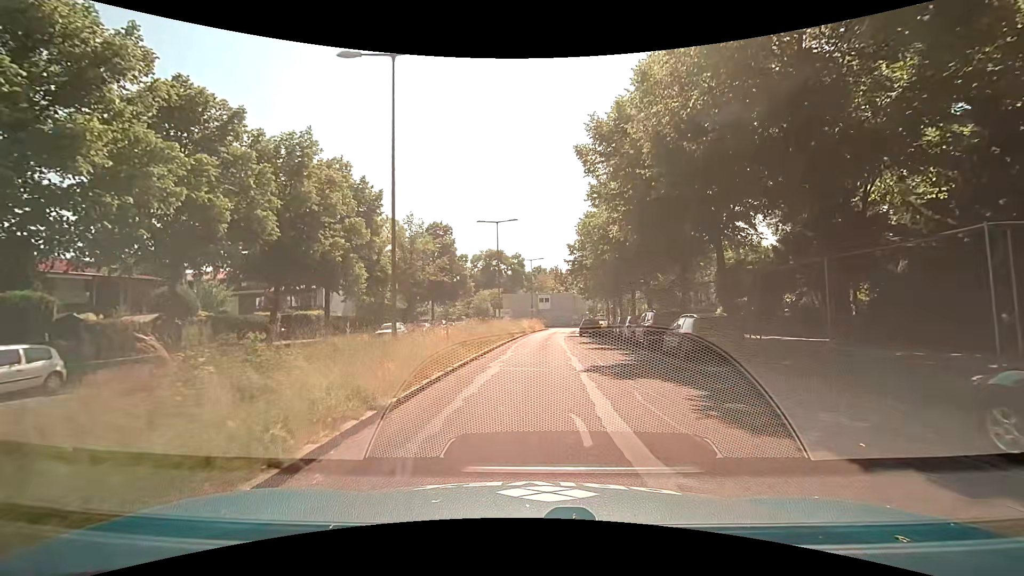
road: residential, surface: asphalt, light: Day
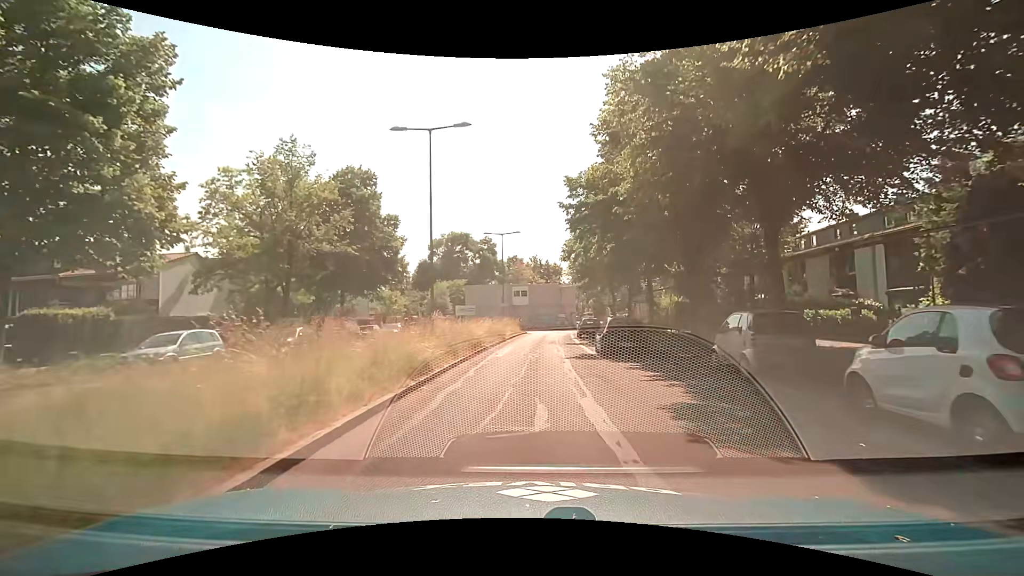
(+0.3, +22.5) m; +2°
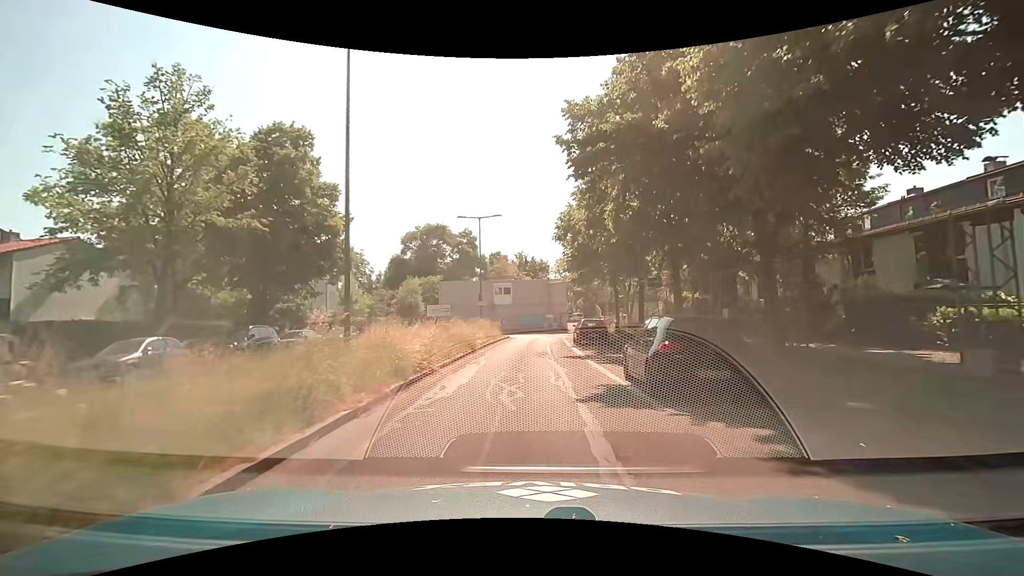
(+0.1, +9.0) m; +2°
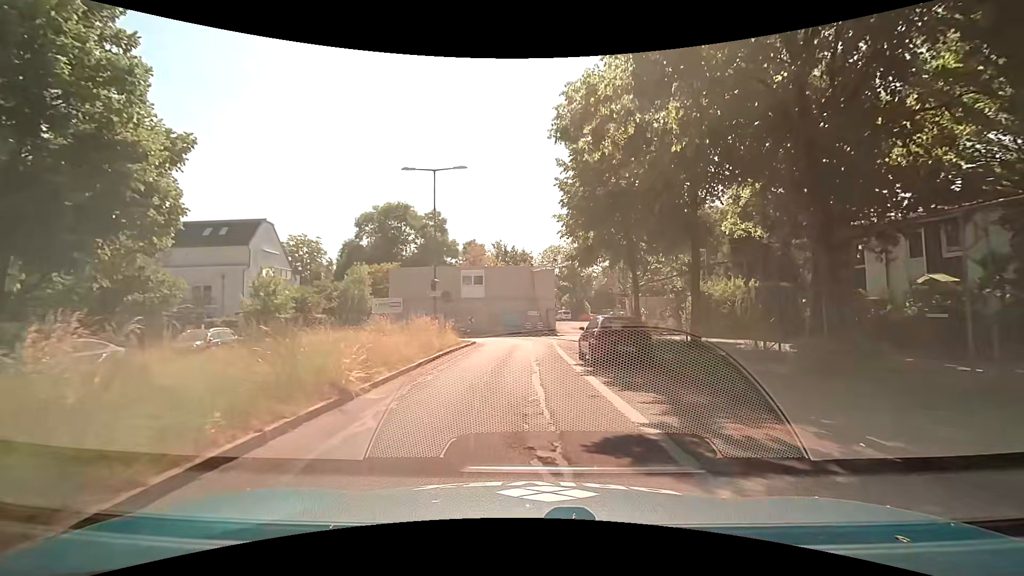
(+0.1, +13.1) m; +1°
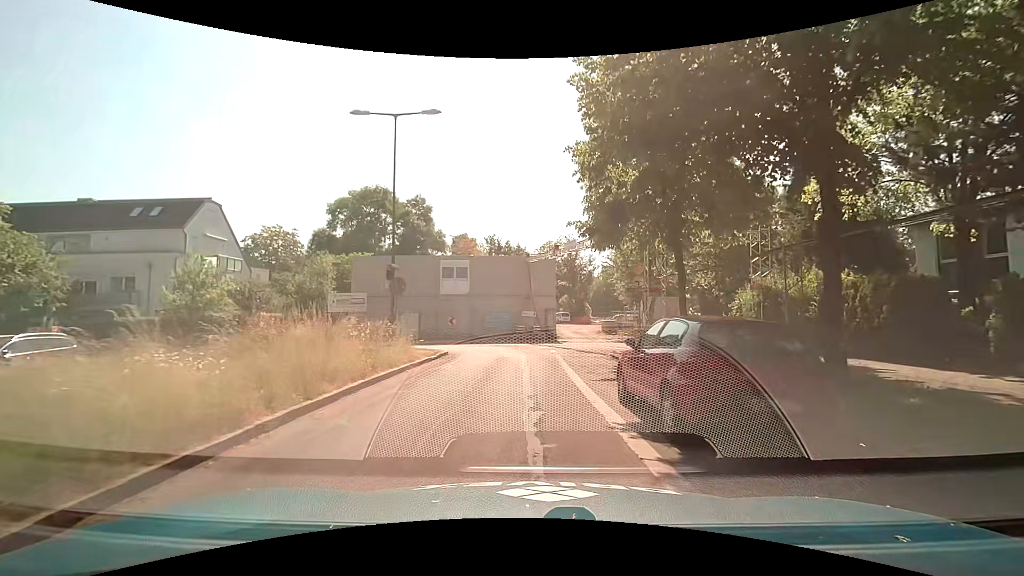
(0.0, +8.1) m; 0°
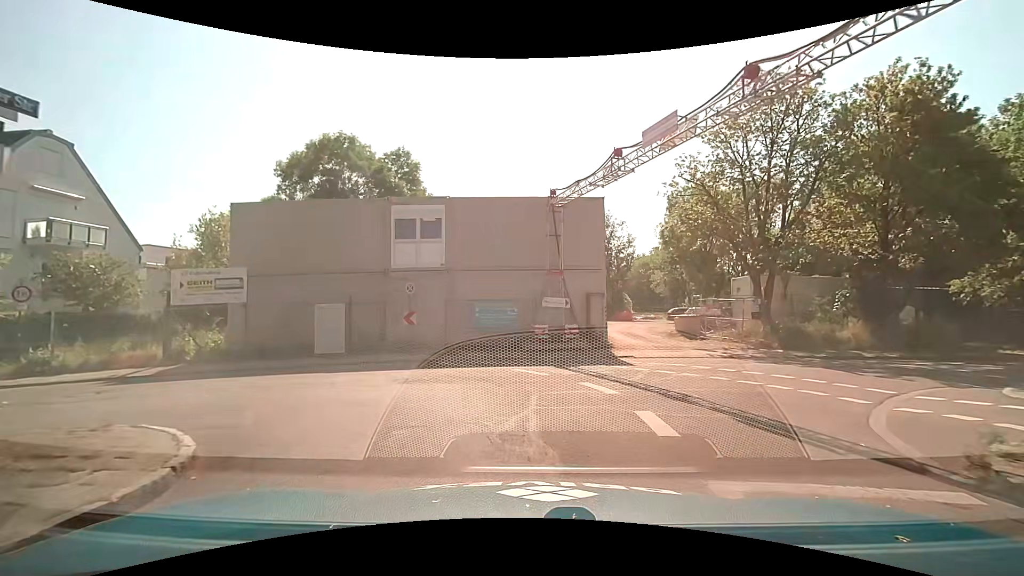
(+0.1, +16.5) m; -1°
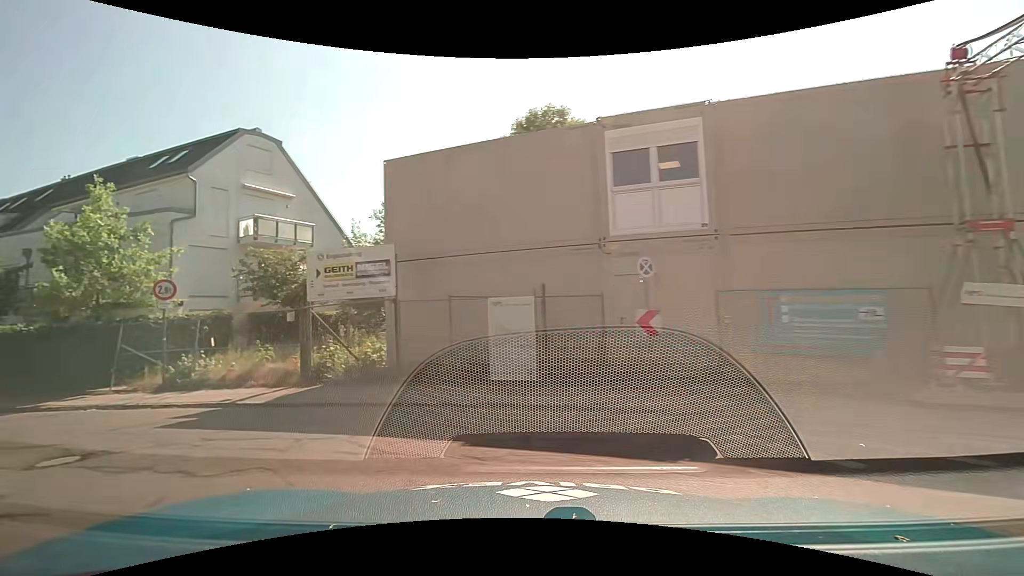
(-1.4, +8.5) m; -26°
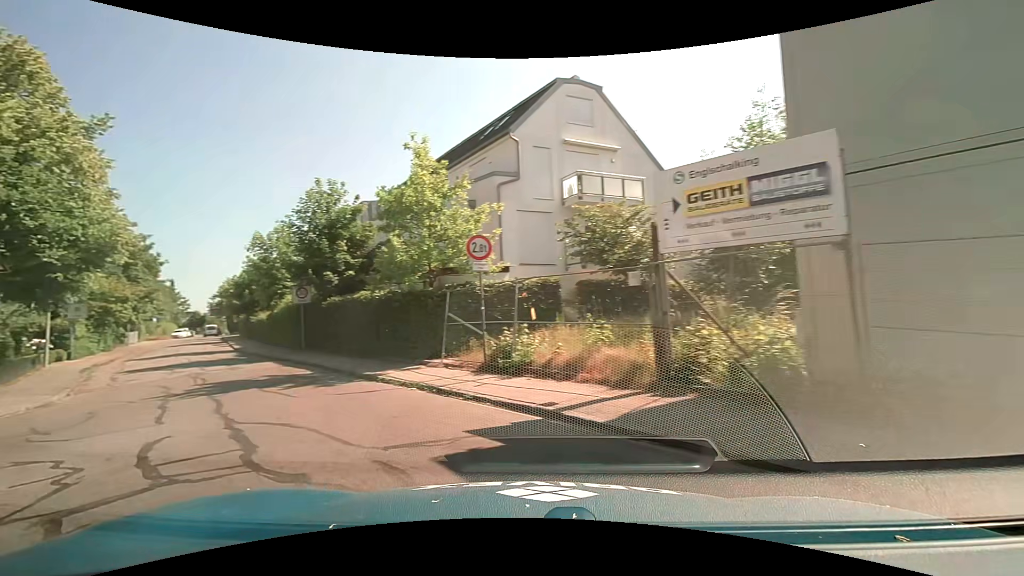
(-1.7, +5.4) m; -36°
